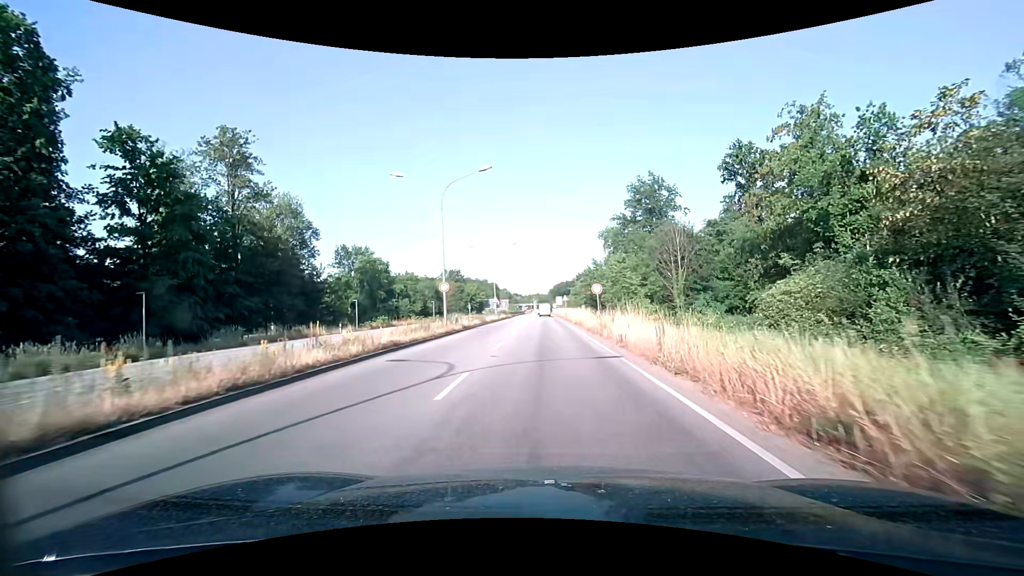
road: primary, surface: asphalt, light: Day
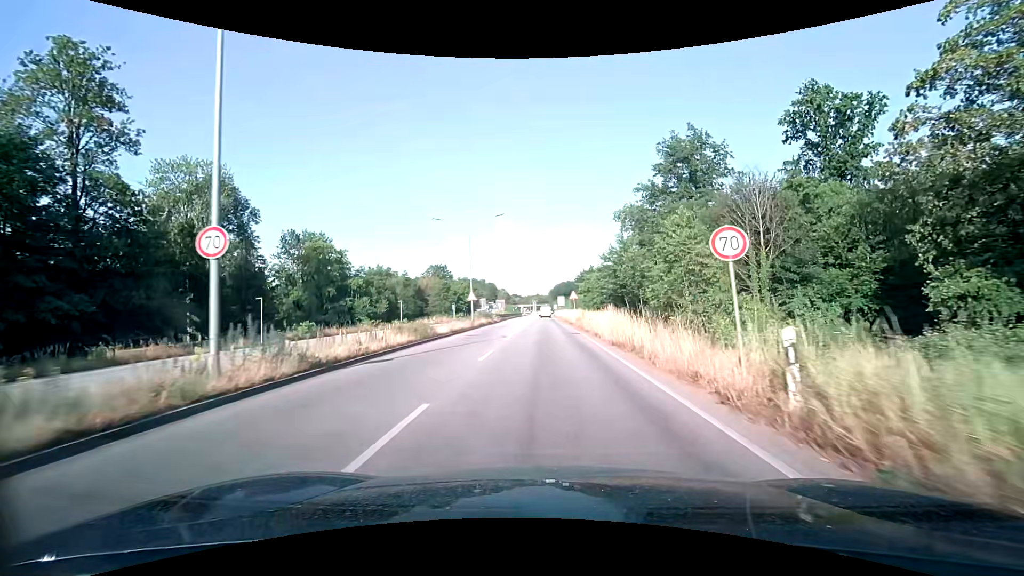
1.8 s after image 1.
(0.0, +21.5) m; 0°
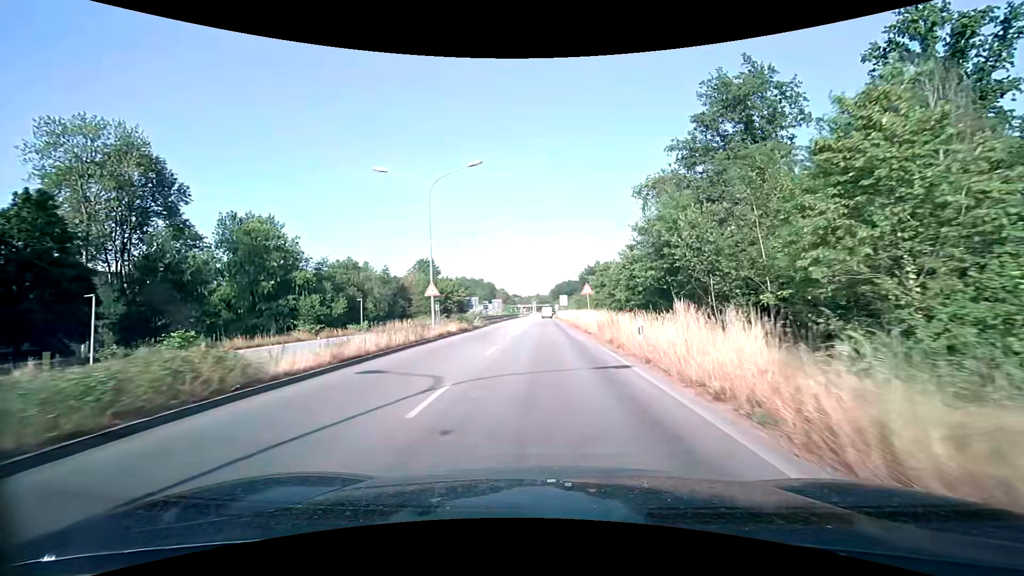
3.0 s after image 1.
(0.0, +16.1) m; 0°
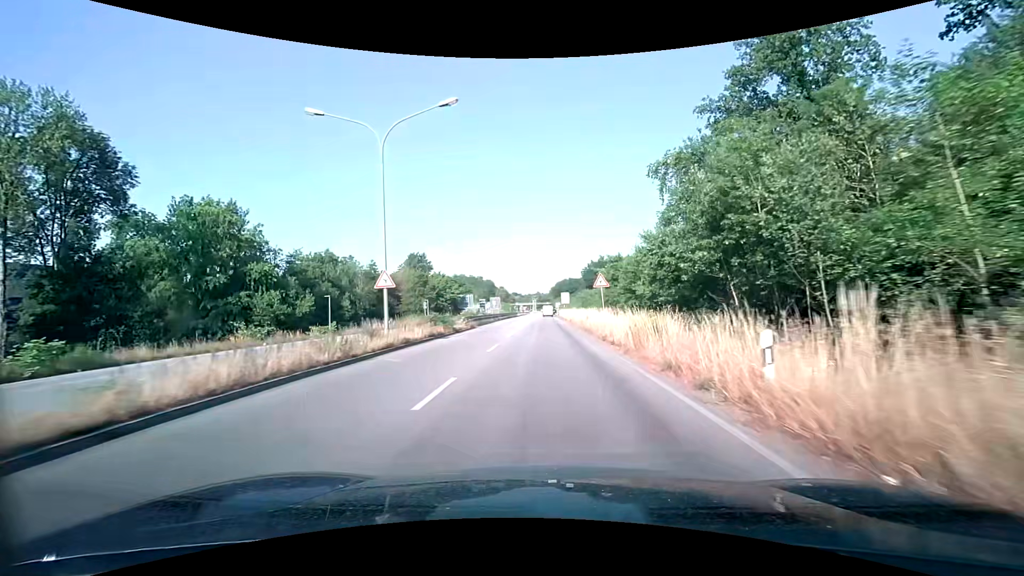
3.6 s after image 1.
(0.0, +8.6) m; 0°
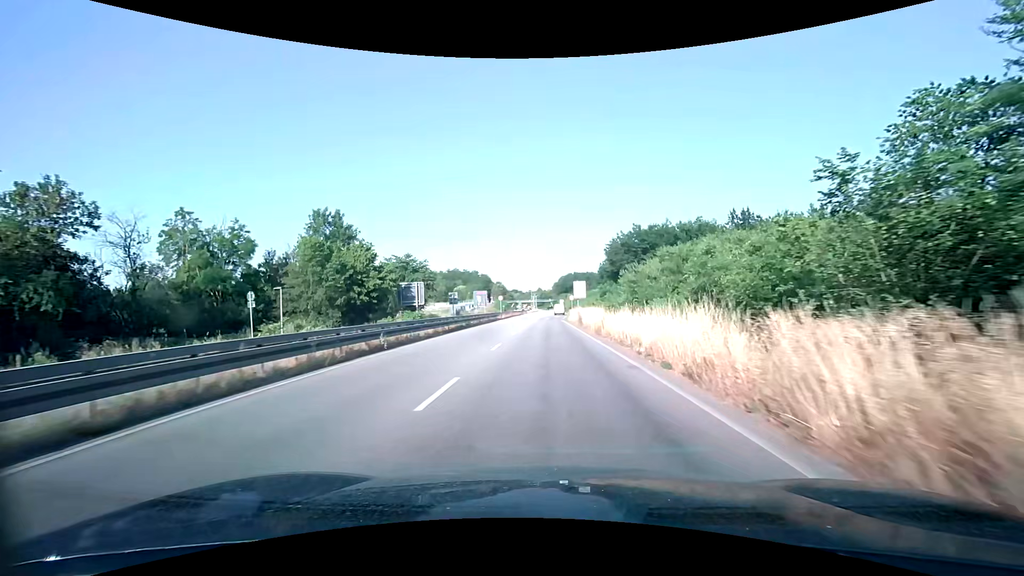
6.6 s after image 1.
(-0.1, +45.7) m; 0°
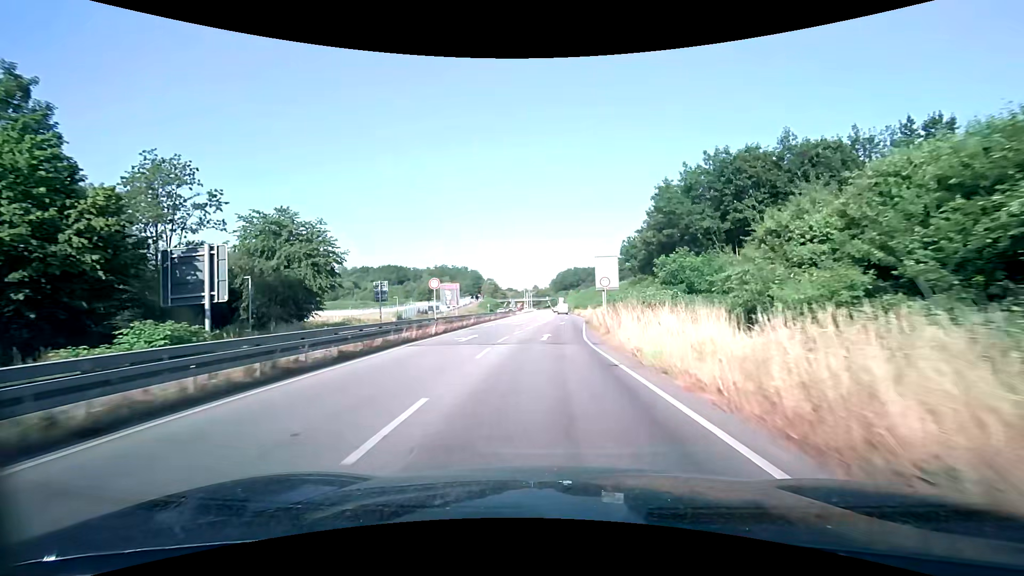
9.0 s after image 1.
(+0.3, +38.3) m; +1°
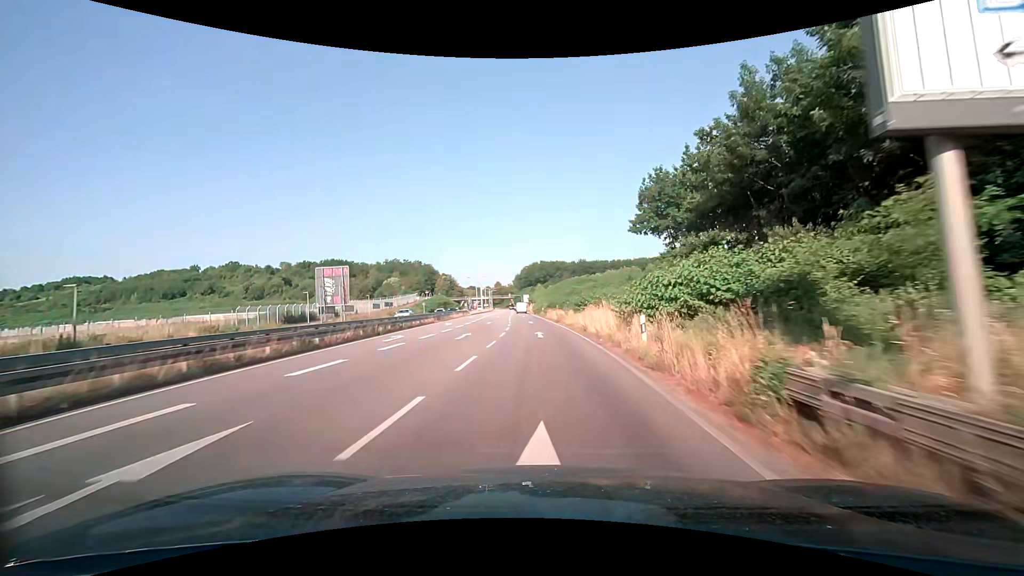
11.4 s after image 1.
(+1.2, +38.8) m; +4°
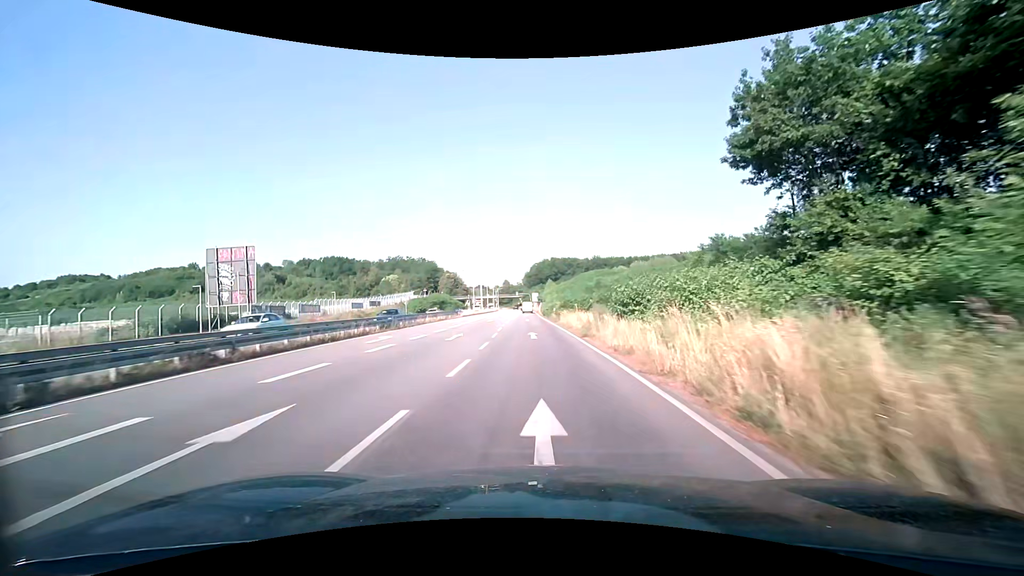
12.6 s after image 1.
(0.0, +19.1) m; -1°
(0, +10) (0, +20) (-1, +30) (-1, +40) (-2, +50) (-2, +60) (-2, +70) (-3, +80) (-3, +90) (-4, +100) m
